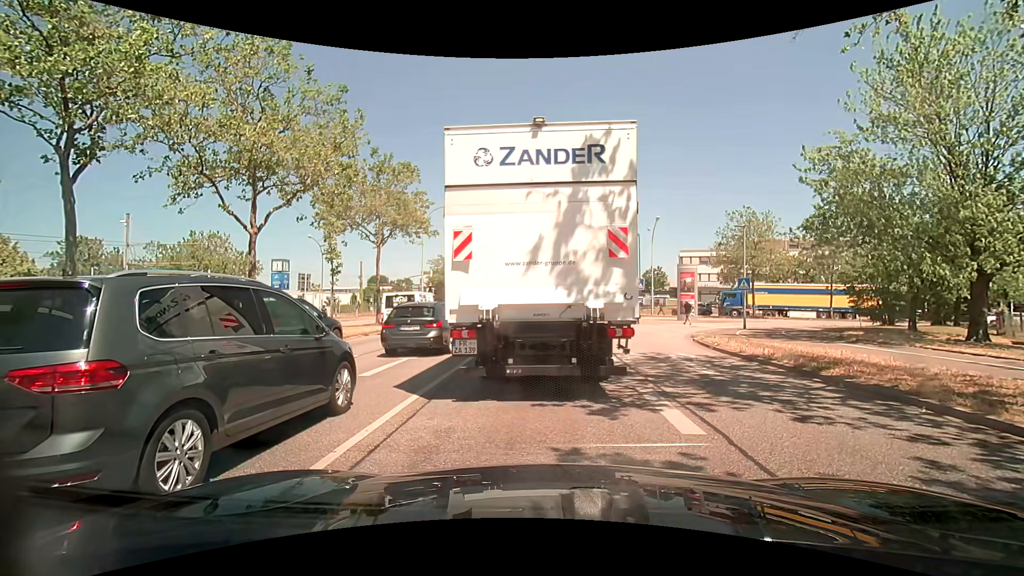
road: primary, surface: asphalt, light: Day
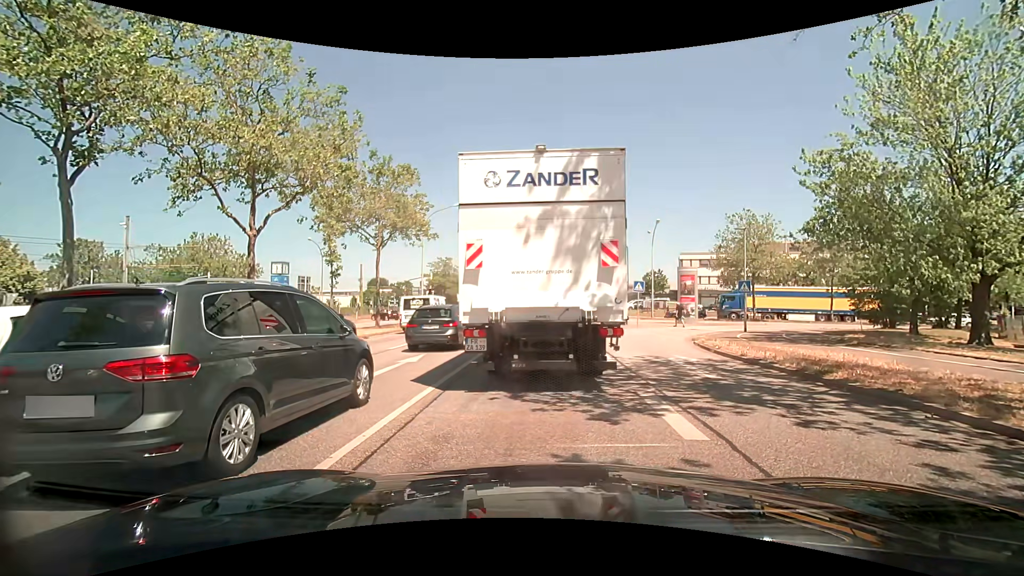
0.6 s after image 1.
(0.0, +0.1) m; 0°
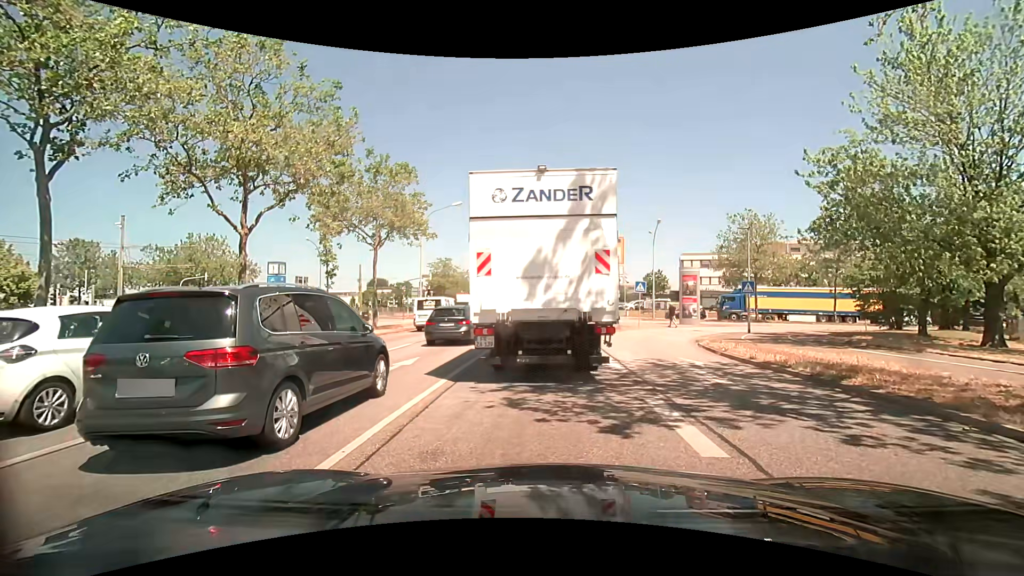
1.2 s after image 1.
(0.0, +0.6) m; -1°
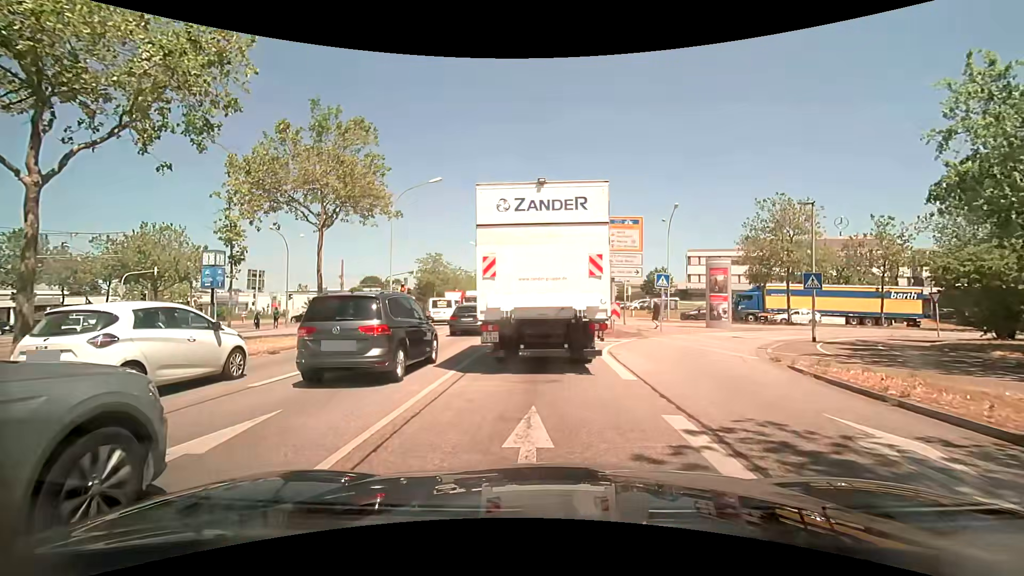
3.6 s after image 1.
(+0.1, +7.6) m; 0°
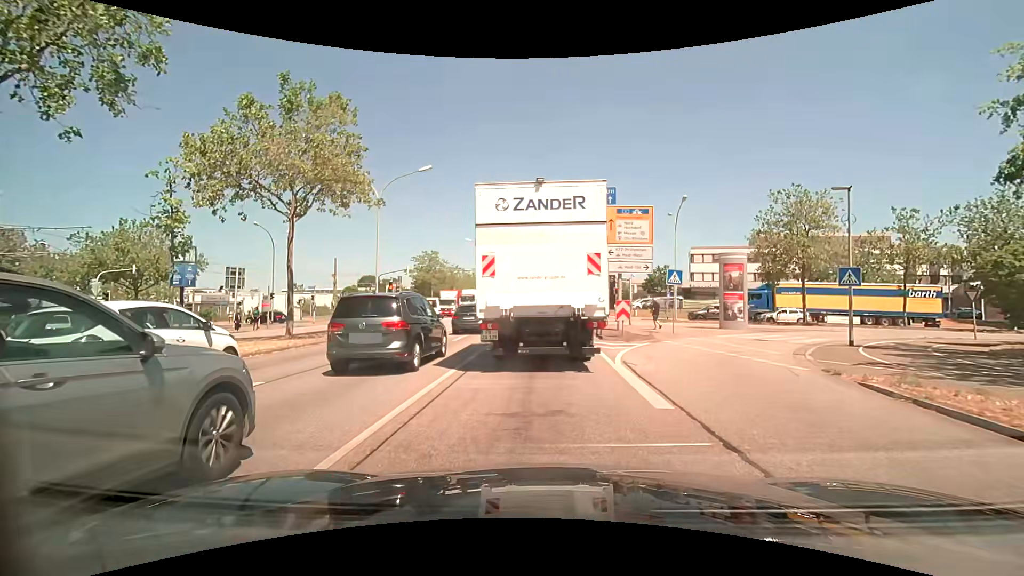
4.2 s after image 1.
(0.0, +2.7) m; 0°
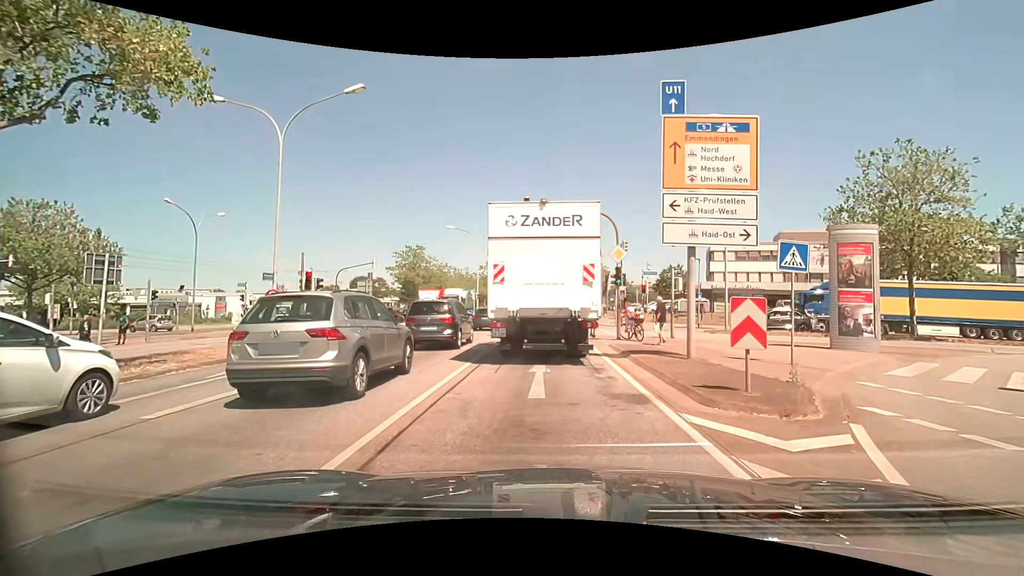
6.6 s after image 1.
(0.0, +11.8) m; +1°
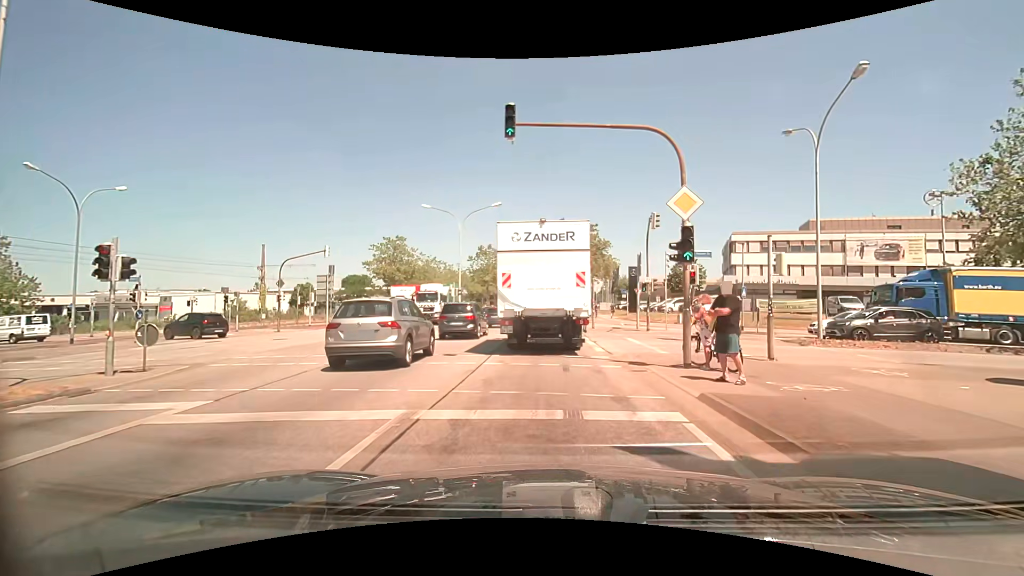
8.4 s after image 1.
(-0.2, +10.5) m; -1°
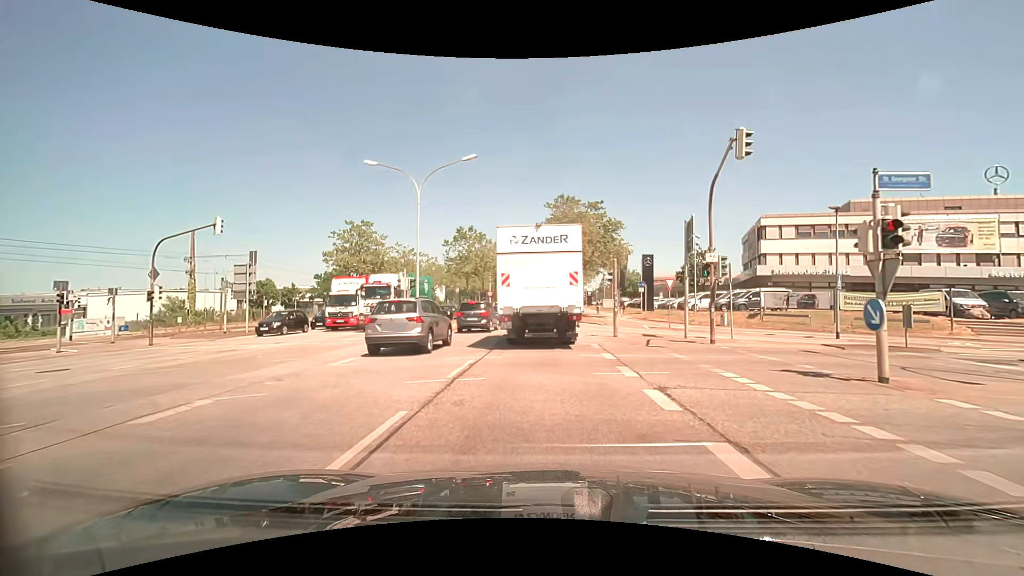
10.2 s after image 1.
(0.0, +12.2) m; 0°
